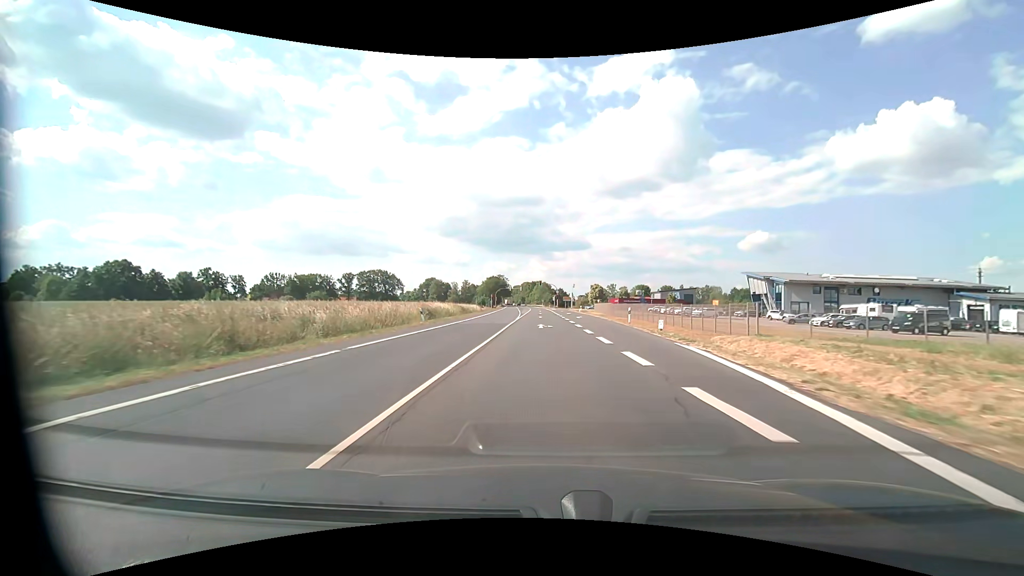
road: primary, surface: asphalt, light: Day
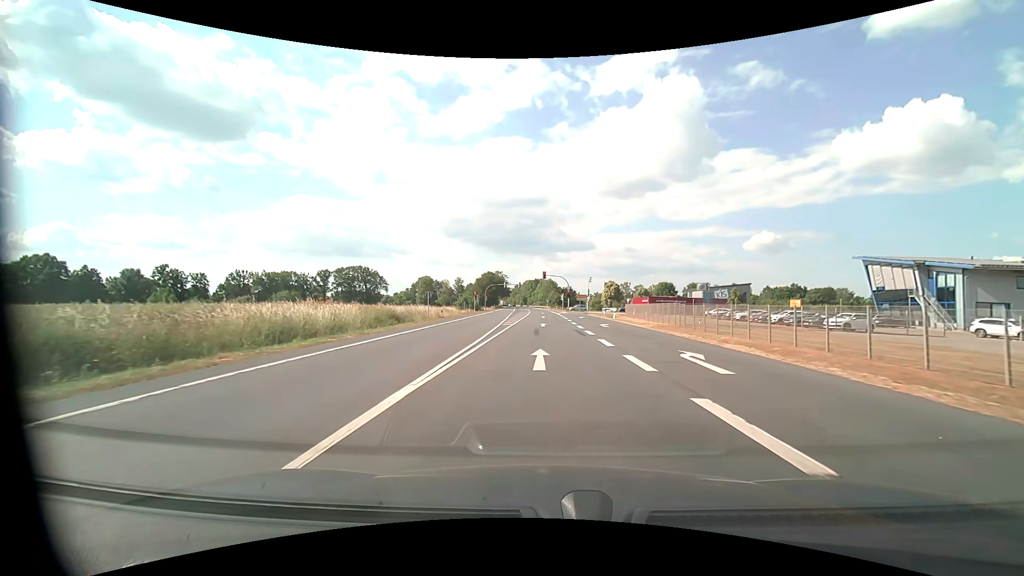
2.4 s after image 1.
(-0.1, +37.3) m; 0°
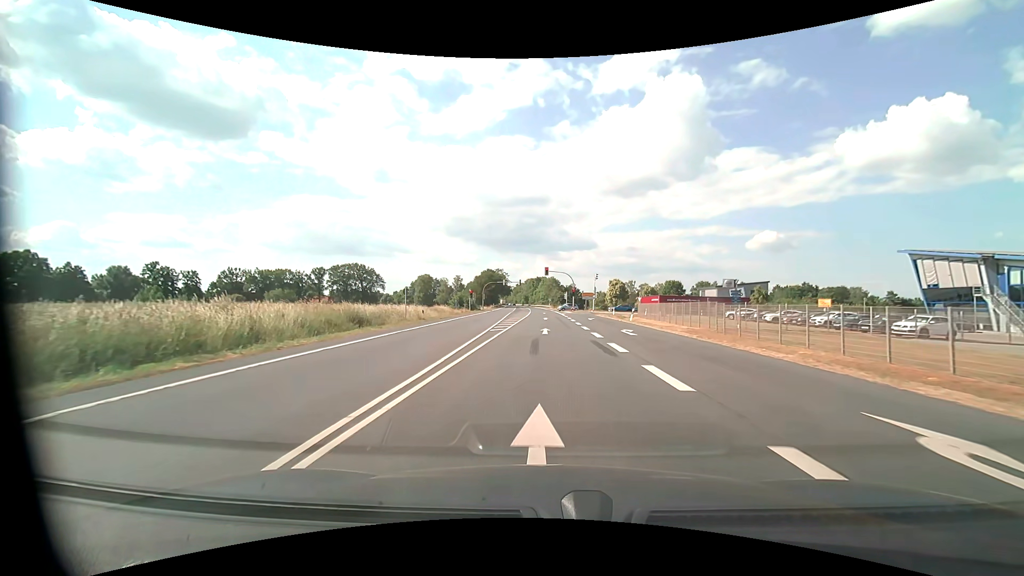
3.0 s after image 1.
(0.0, +8.2) m; 0°
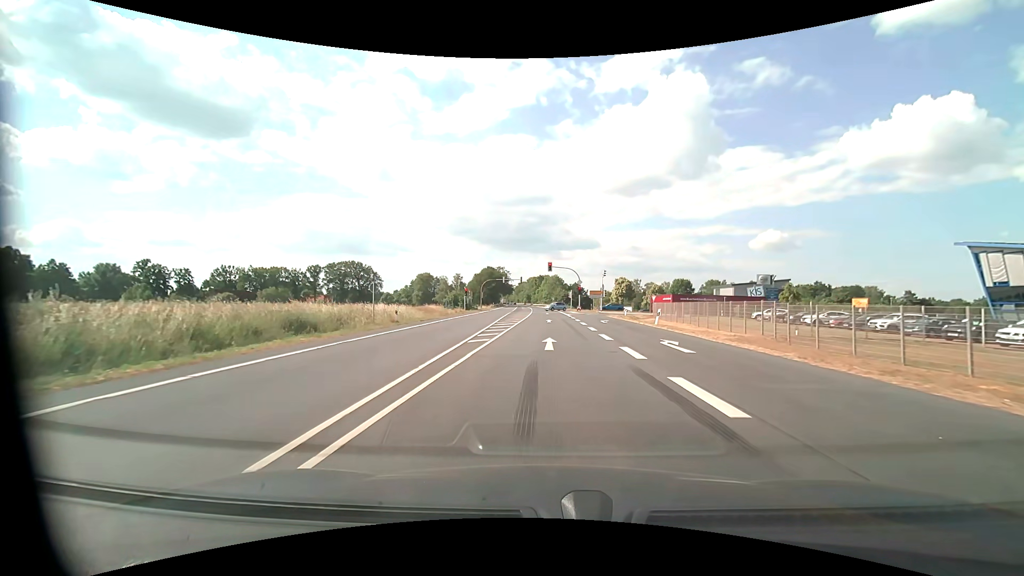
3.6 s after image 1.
(0.0, +7.8) m; 0°
(0, +10) (0, +20) (0, +30) (0, +40) (0, +50) (0, +60) (0, +70) (0, +80) (0, +90) (0, +100) m
